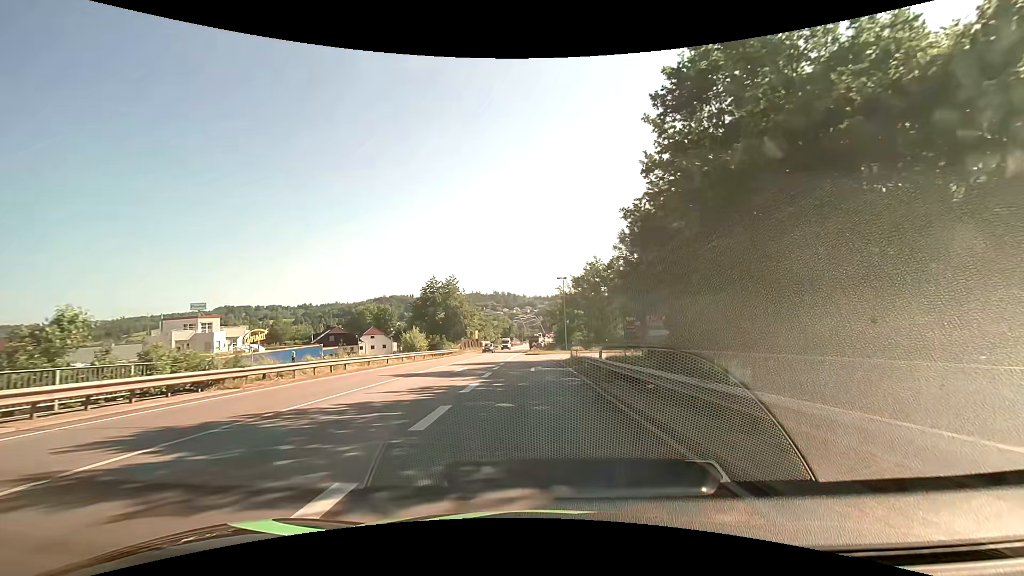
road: primary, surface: asphalt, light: Day
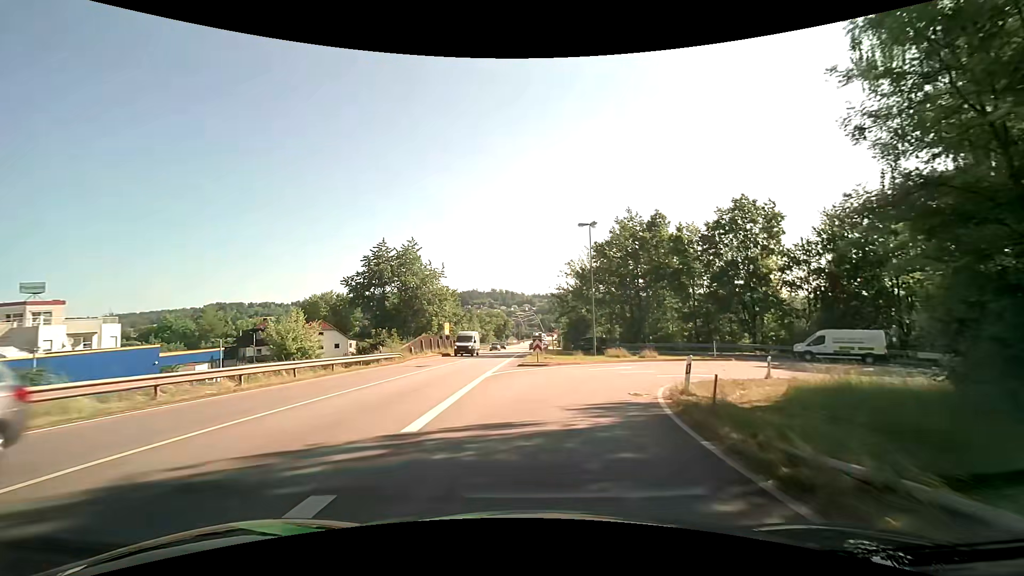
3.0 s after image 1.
(-0.2, +30.3) m; 0°
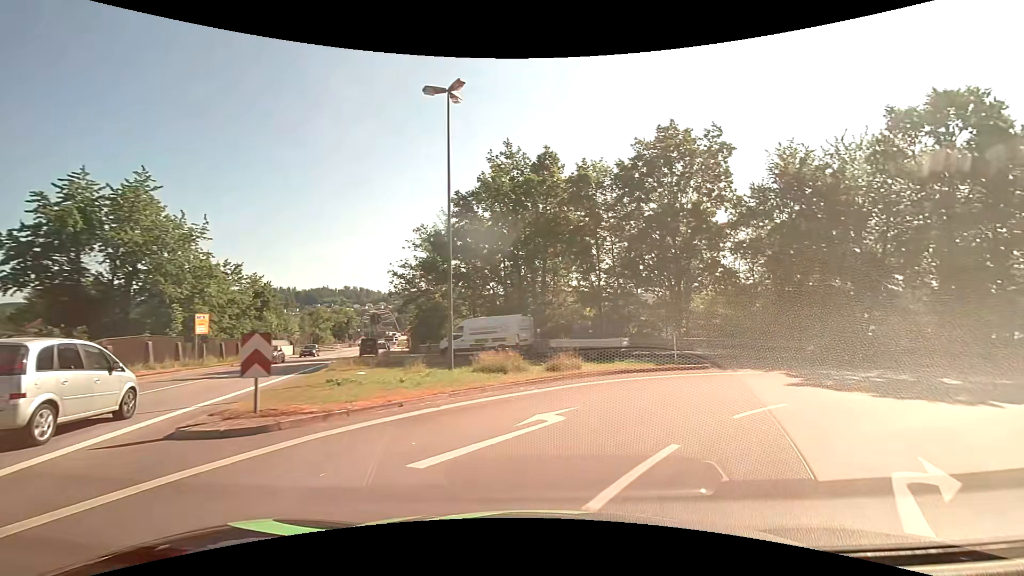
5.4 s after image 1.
(+1.9, +19.8) m; +15°
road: primary_link
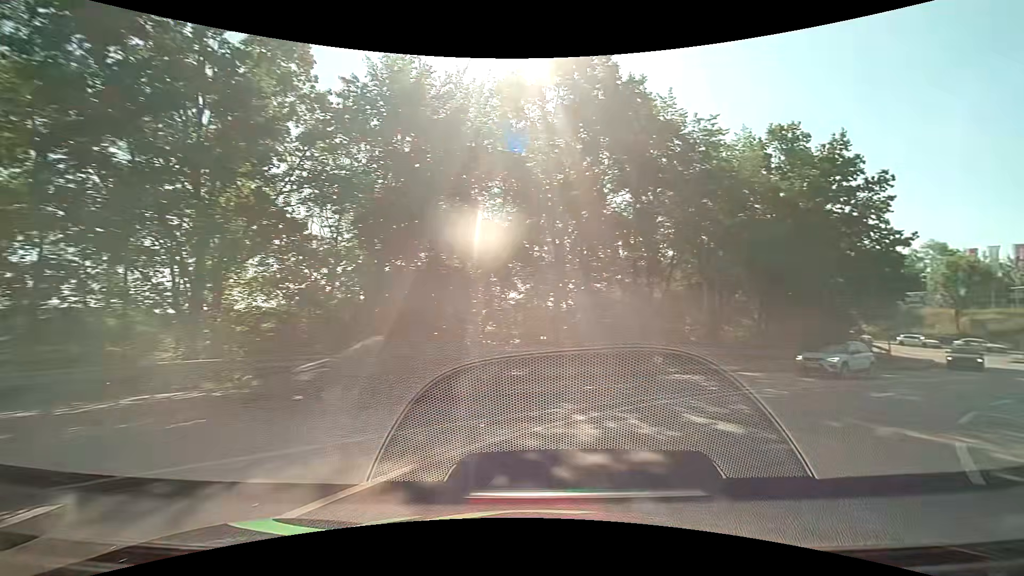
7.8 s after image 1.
(+5.3, +15.1) m; +45°
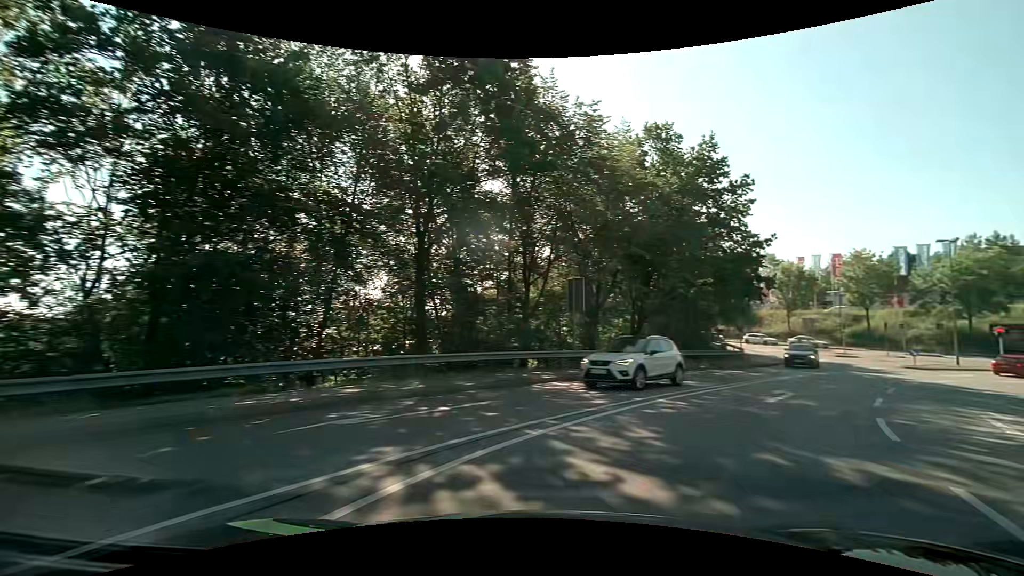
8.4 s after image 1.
(+0.4, +3.7) m; +14°
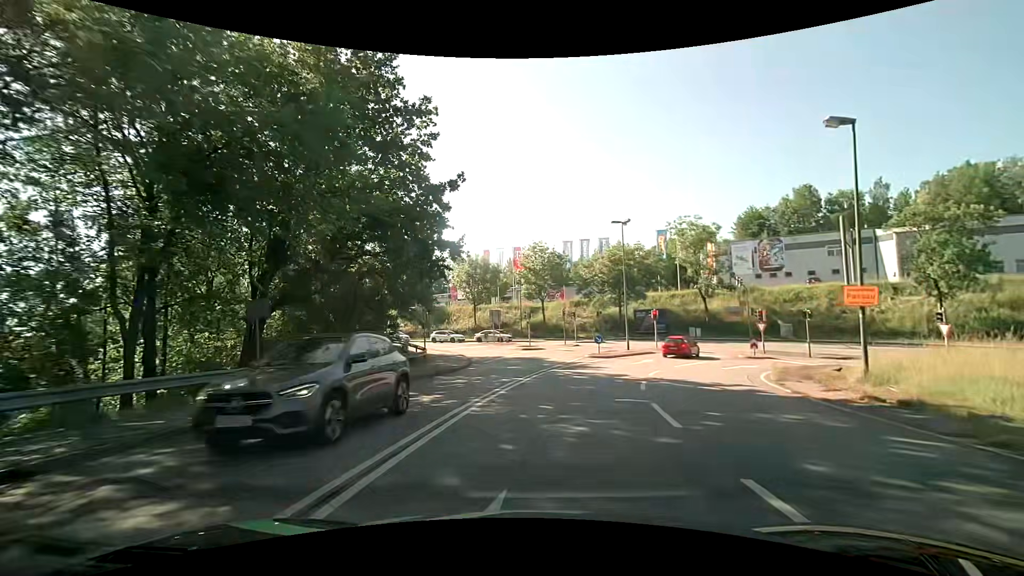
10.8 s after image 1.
(+5.0, +12.9) m; +35°
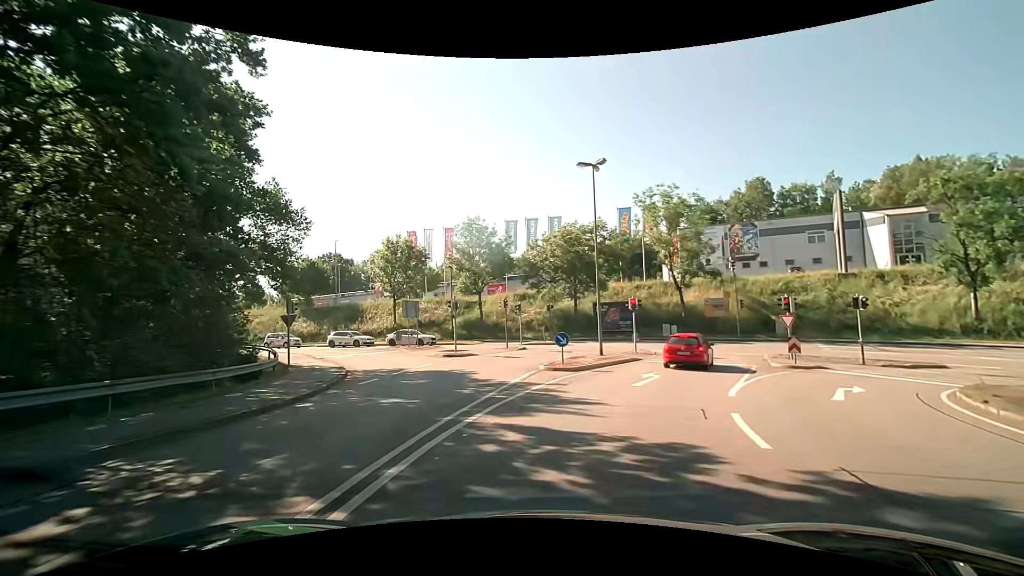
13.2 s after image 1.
(+0.7, +13.7) m; +7°
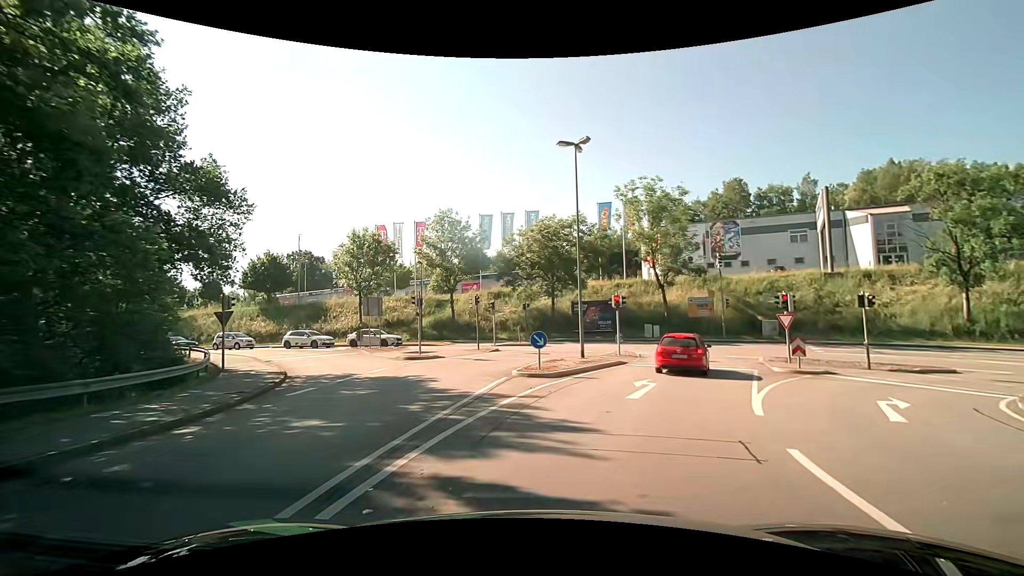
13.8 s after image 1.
(+0.1, +3.0) m; +3°
